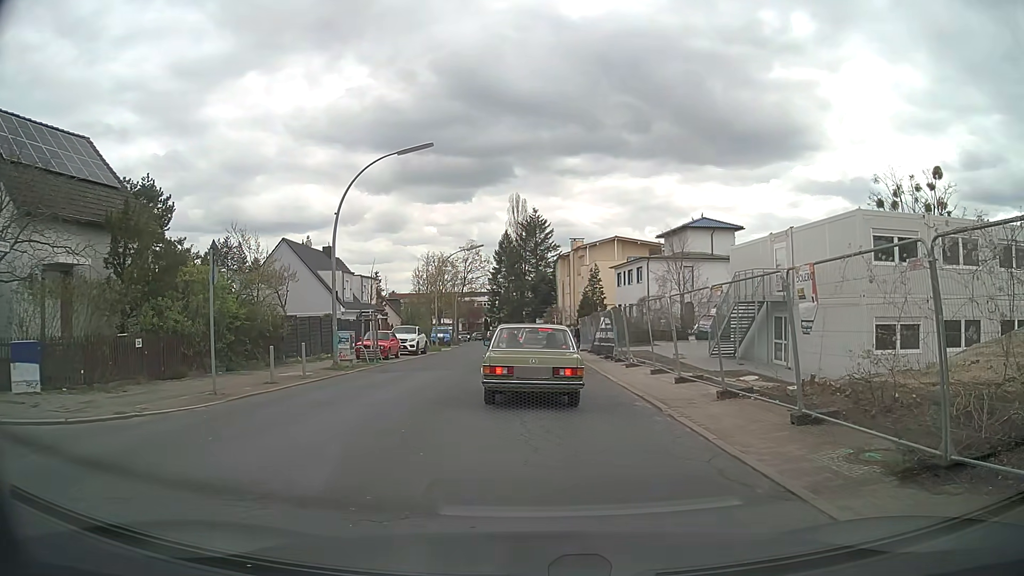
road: tertiary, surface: asphalt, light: Day
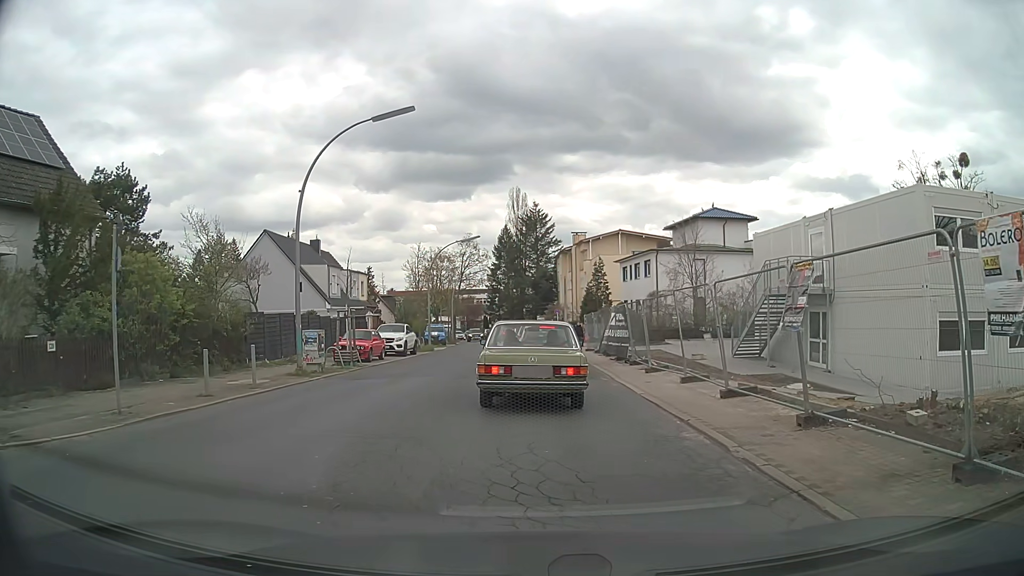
(0.0, +3.9) m; 0°
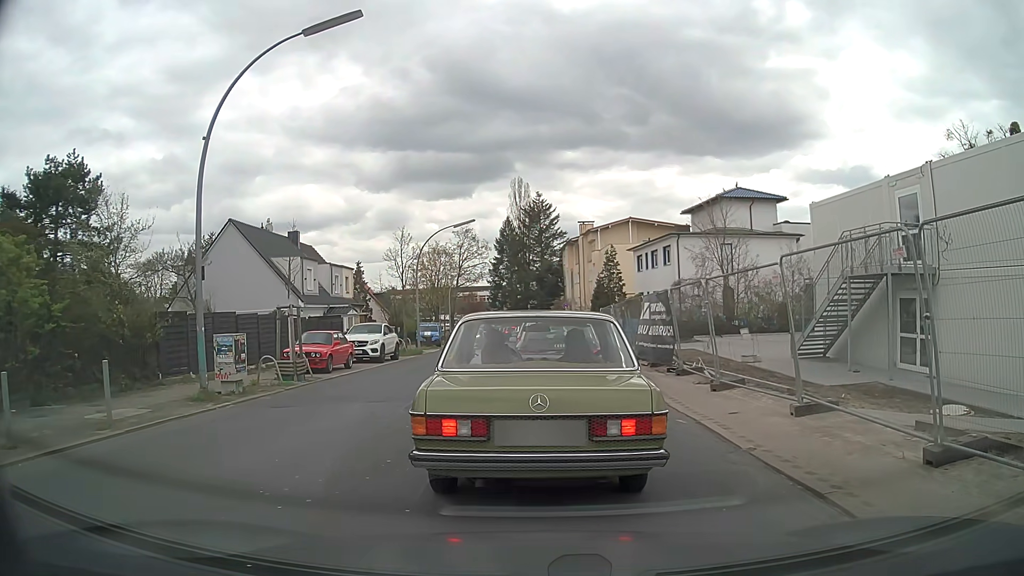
(0.0, +6.4) m; -1°
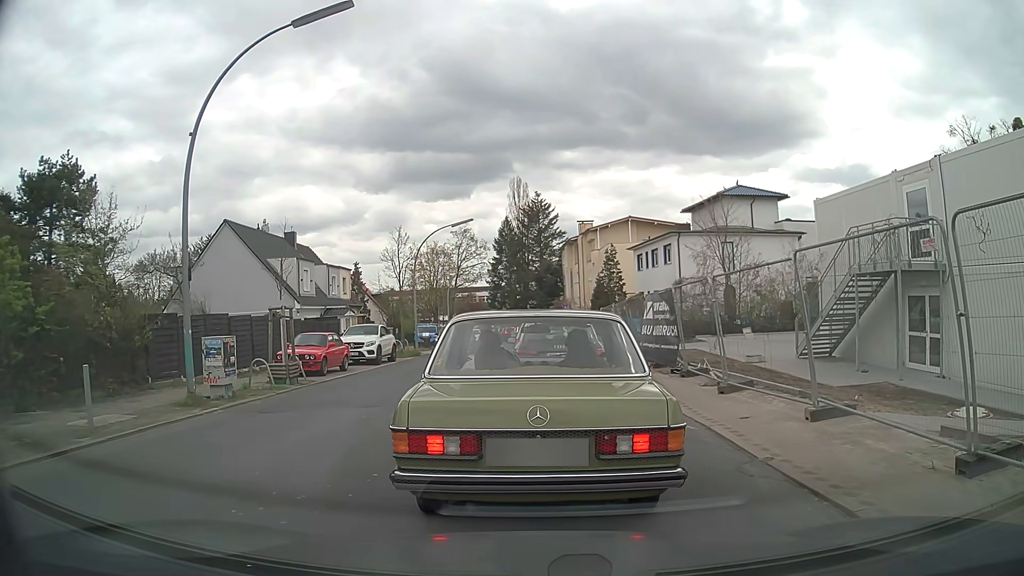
(0.0, +0.5) m; 0°
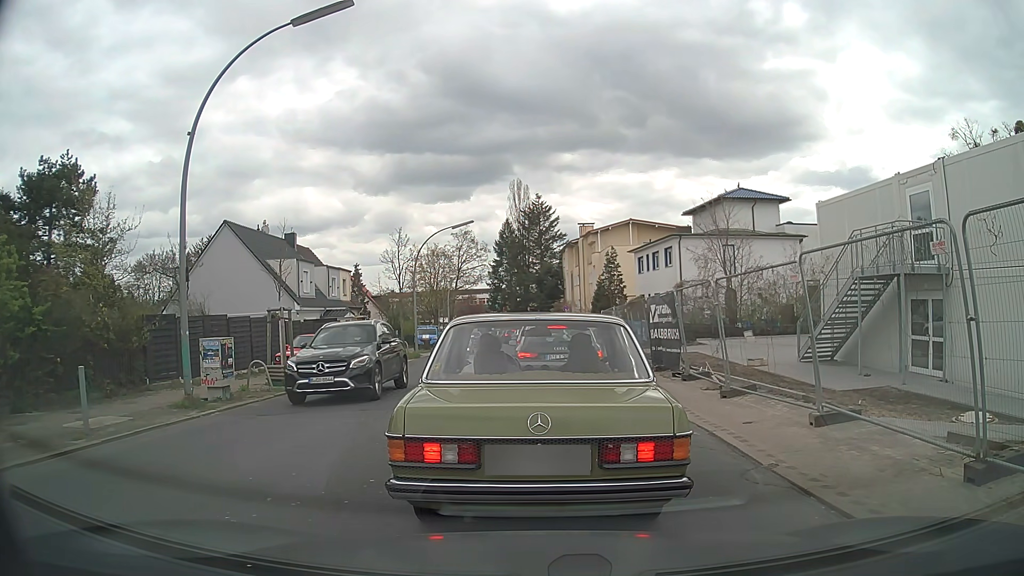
(0.0, +0.2) m; 0°
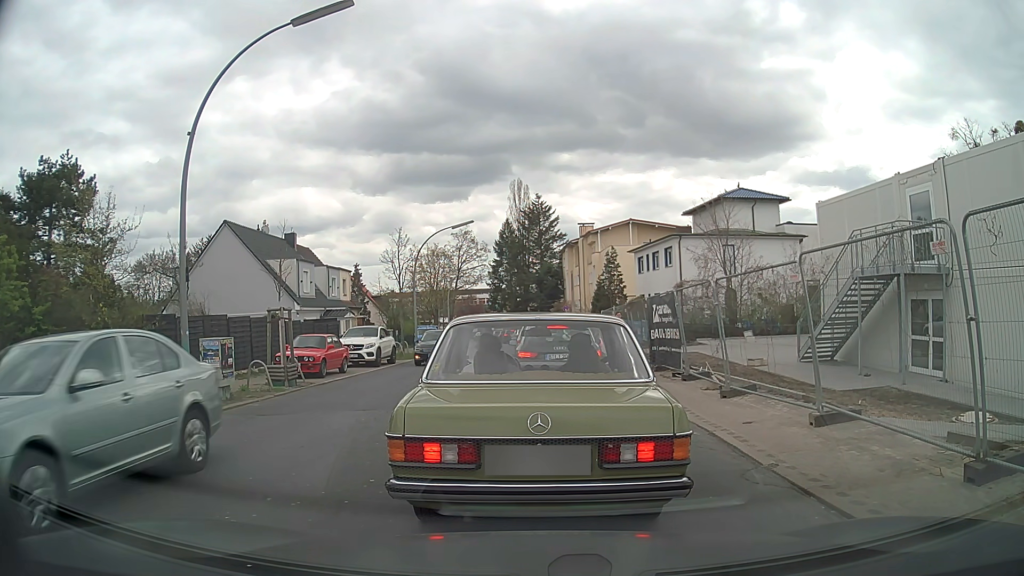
(0.0, 0.0) m; 0°
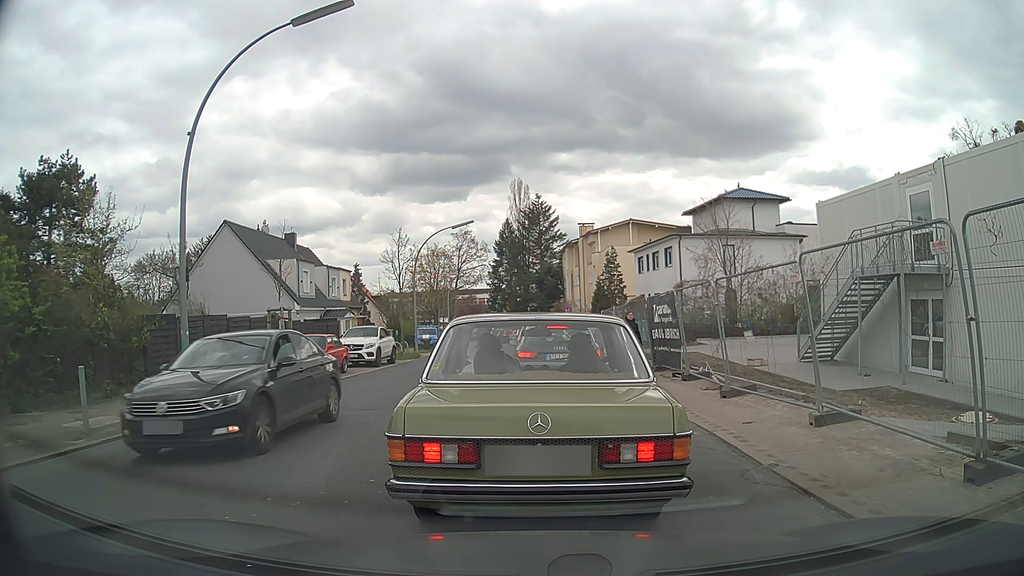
(0.0, 0.0) m; 0°
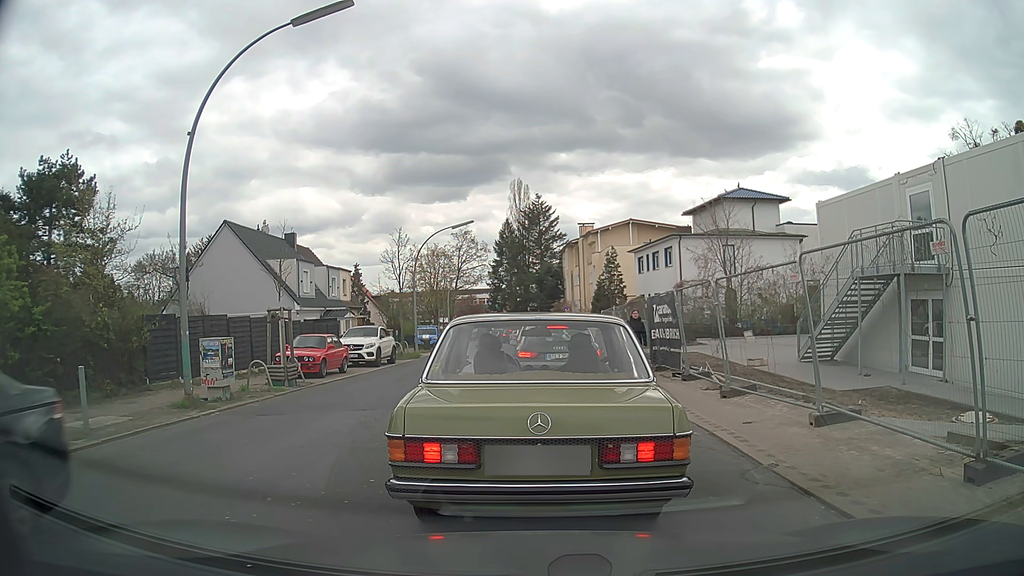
(0.0, 0.0) m; 0°
